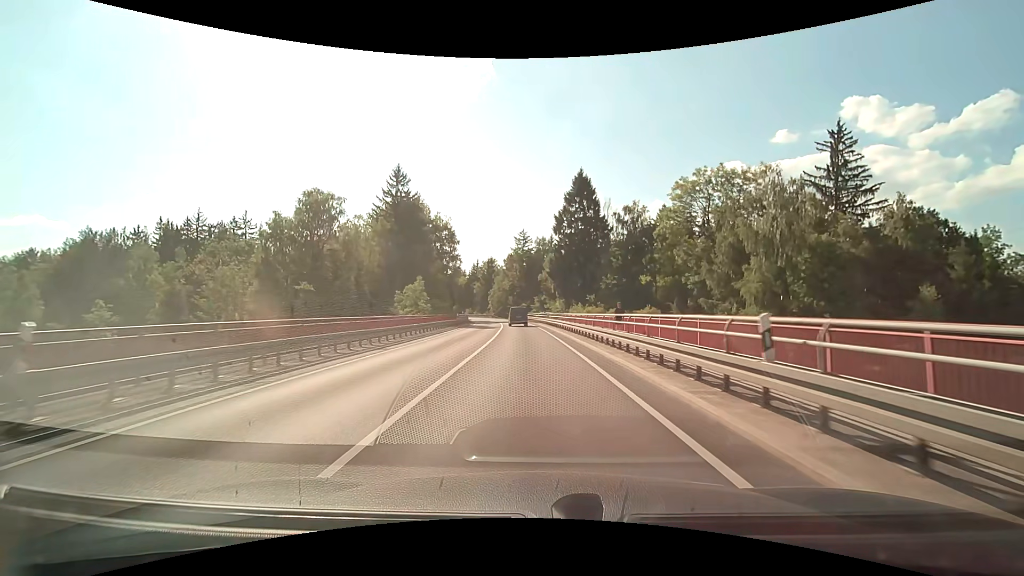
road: secondary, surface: asphalt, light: Day
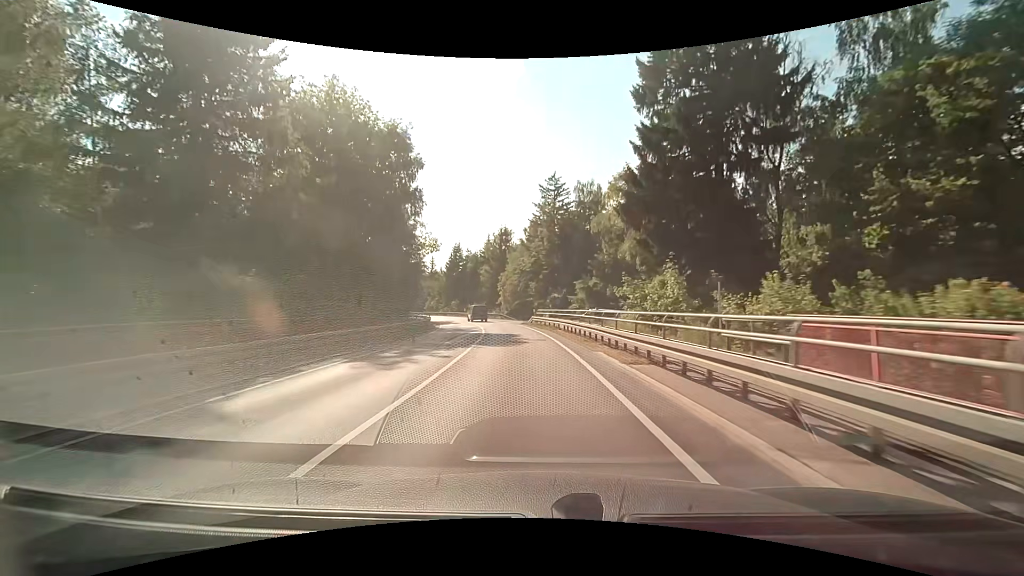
(-1.3, +50.7) m; -3°
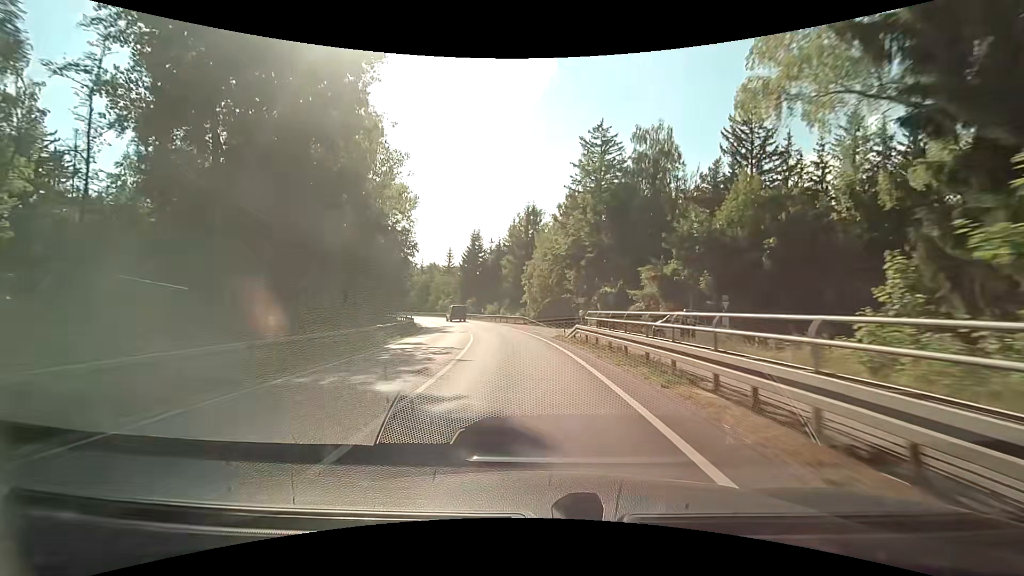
(-0.5, +21.8) m; -3°
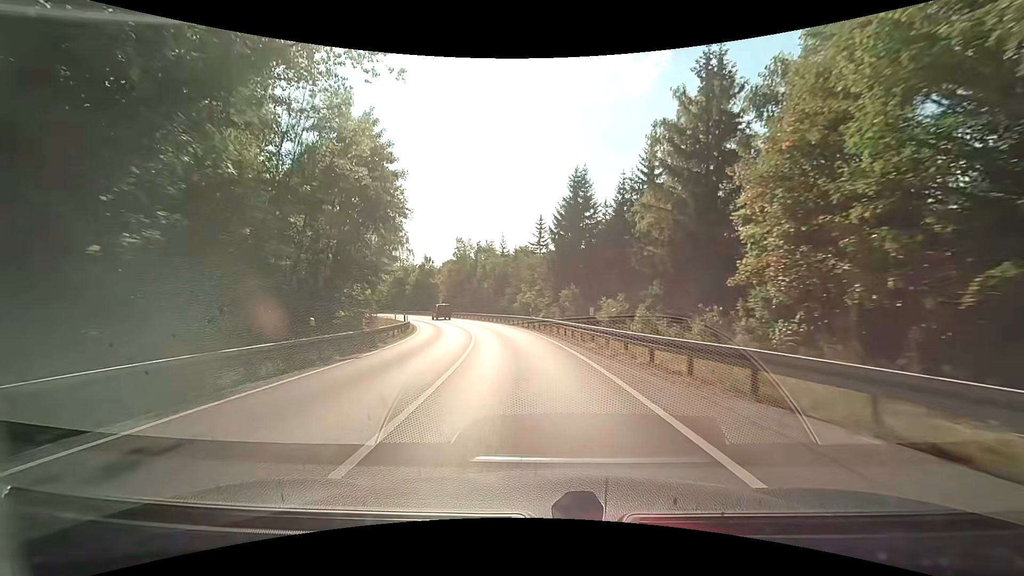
(-4.5, +43.3) m; -13°
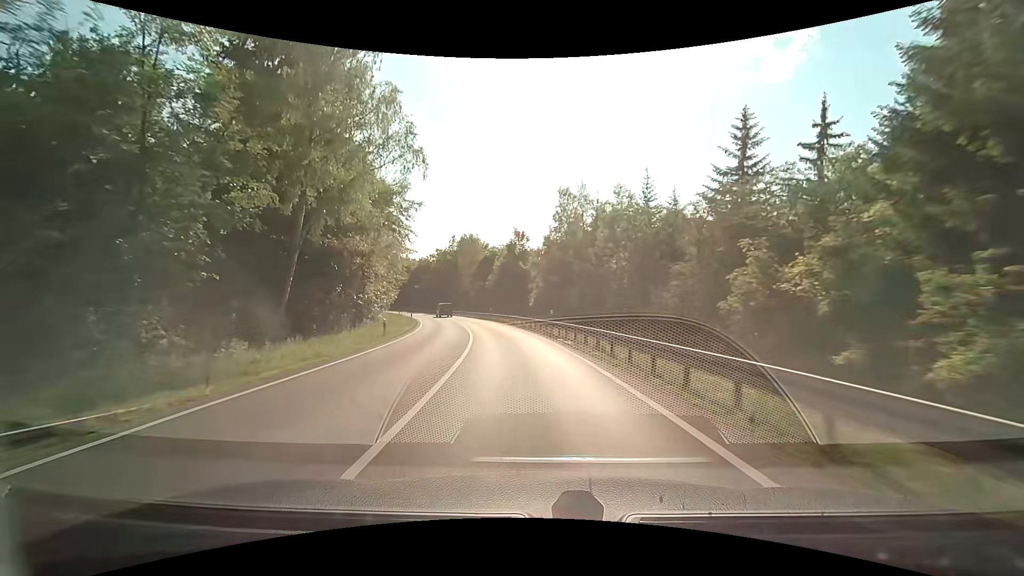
(-4.5, +41.9) m; -13°
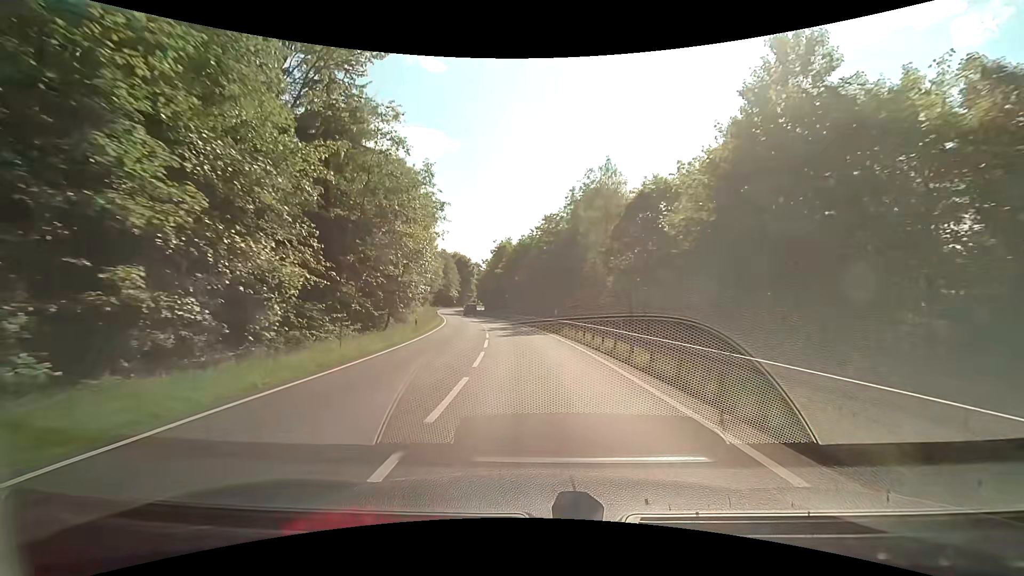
(-7.8, +54.0) m; -15°
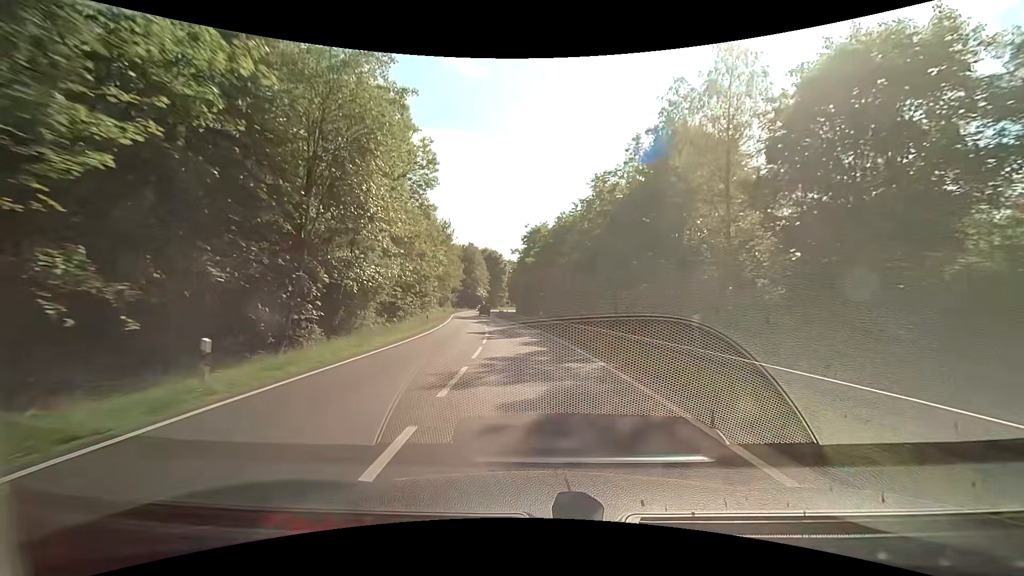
(-0.9, +22.5) m; -4°
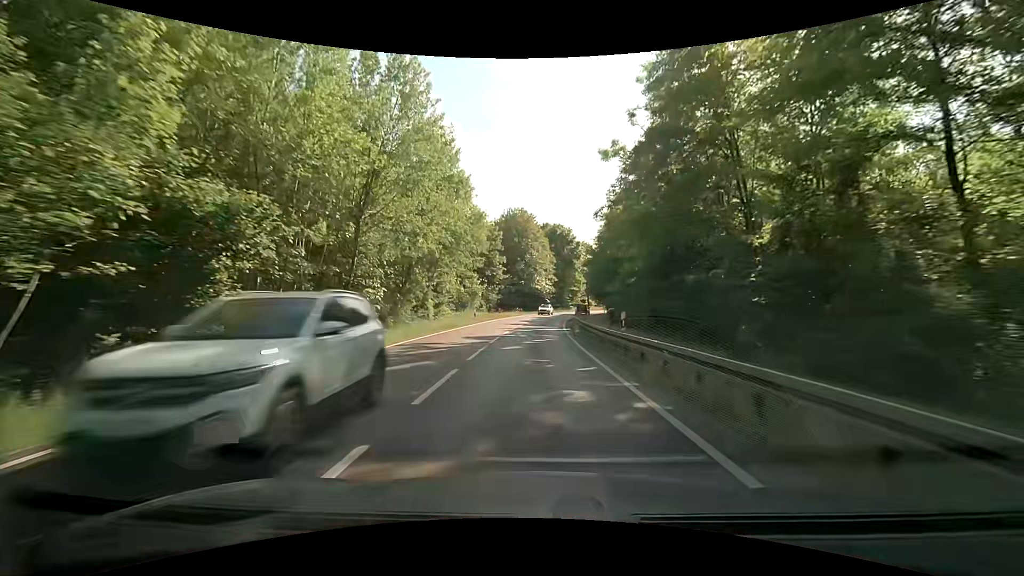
(-4.4, +55.1) m; -8°
(0, +10) (0, +20) (0, +30) (0, +40) (+1, +50) (+2, +60) (+3, +70) (+4, +80) (+6, +90) (+9, +99) m
